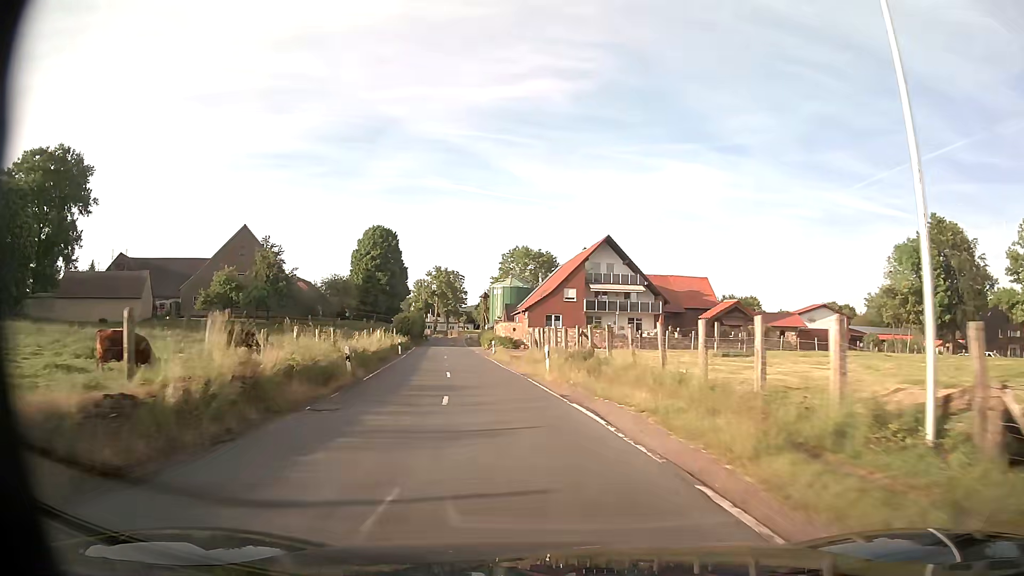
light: Day
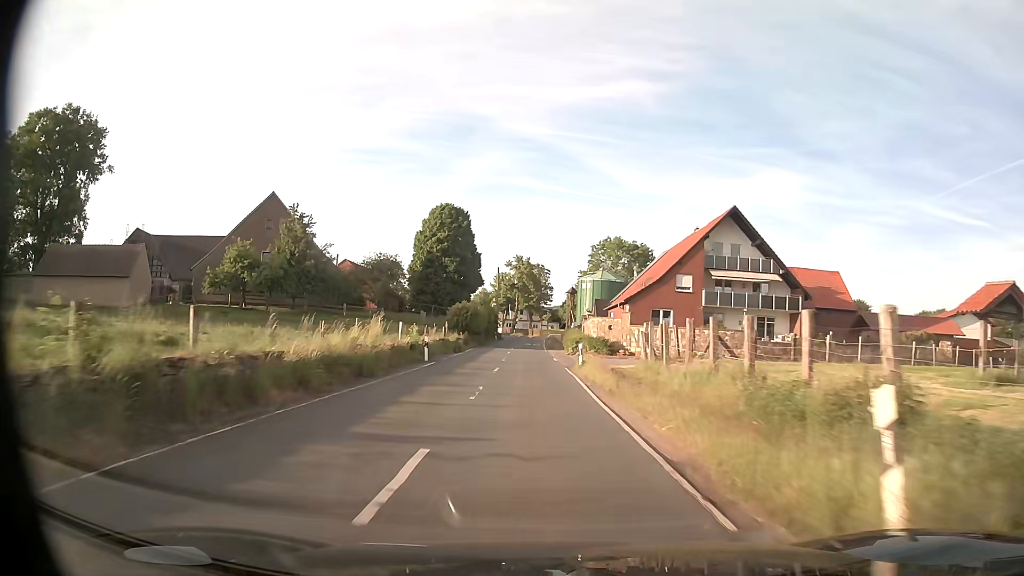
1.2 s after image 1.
(-1.3, +18.0) m; -7°
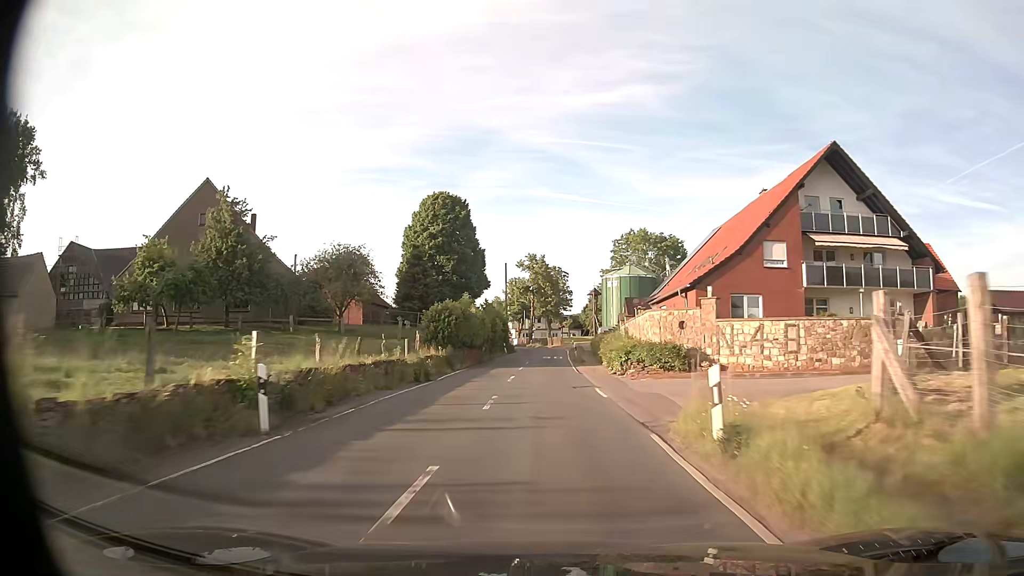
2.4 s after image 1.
(-0.5, +18.3) m; -2°
(0, +10) (0, +20) (0, +30) (0, +40) (0, +50) (0, +60) (0, +70) (0, +80) (-1, +90) (-3, +100) m
